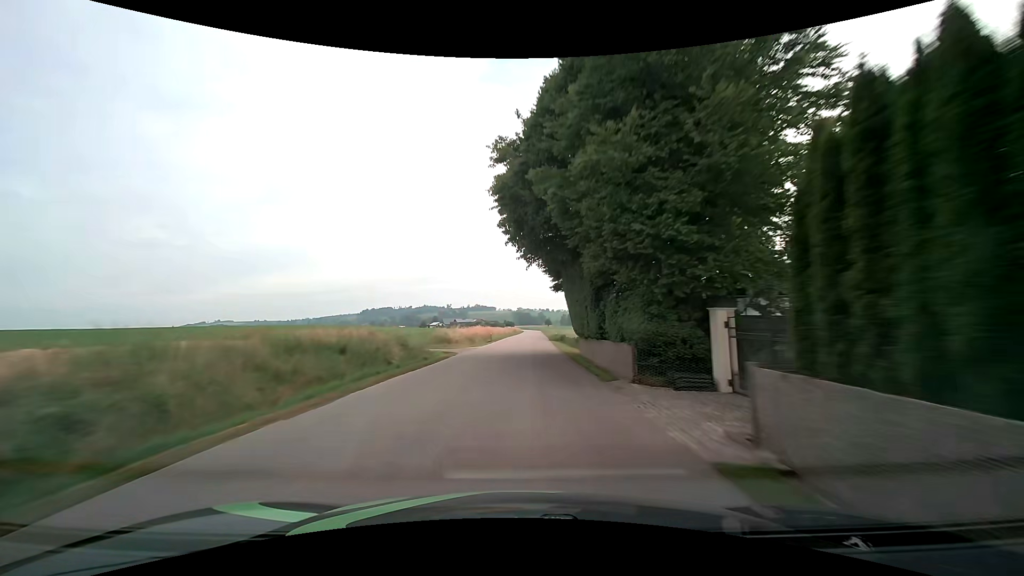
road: tertiary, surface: asphalt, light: Day
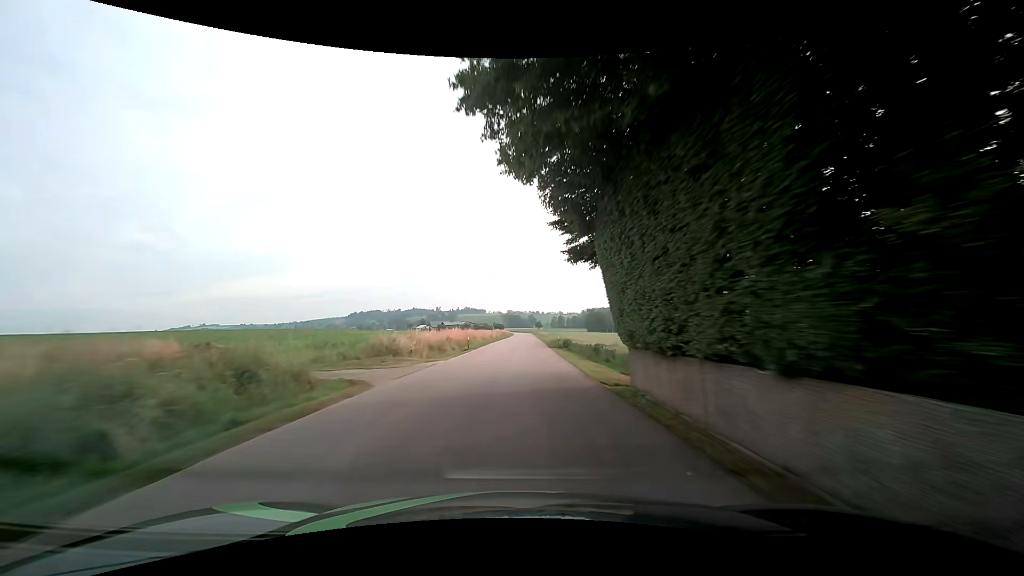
(+0.2, +14.0) m; +1°
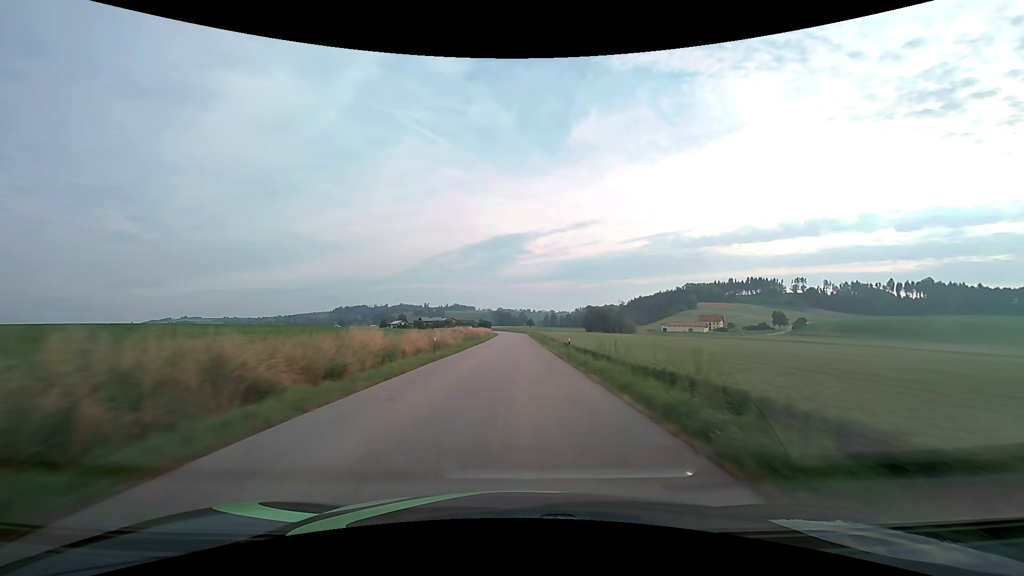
(+0.9, +55.2) m; +1°
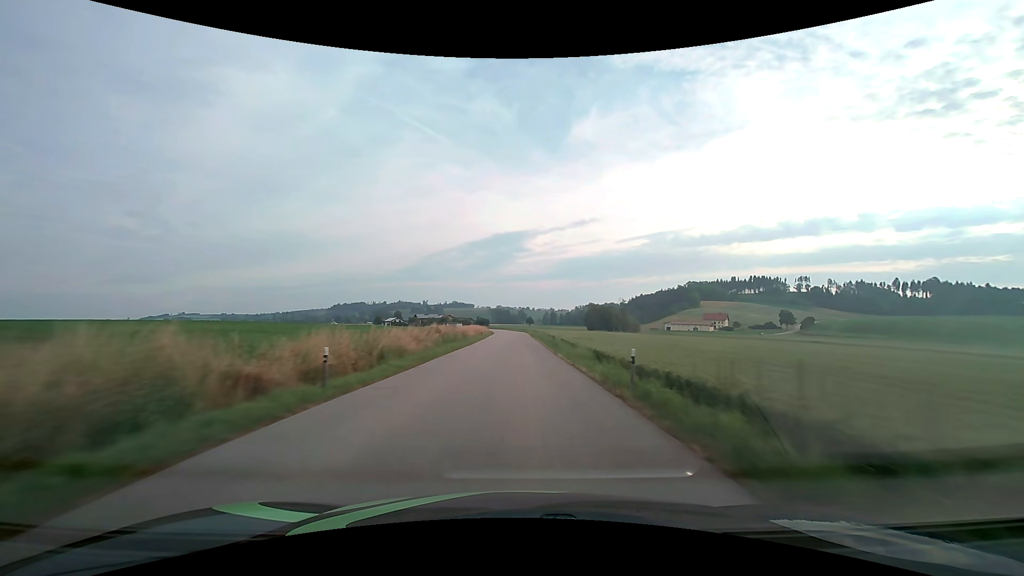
(0.0, +13.4) m; 0°
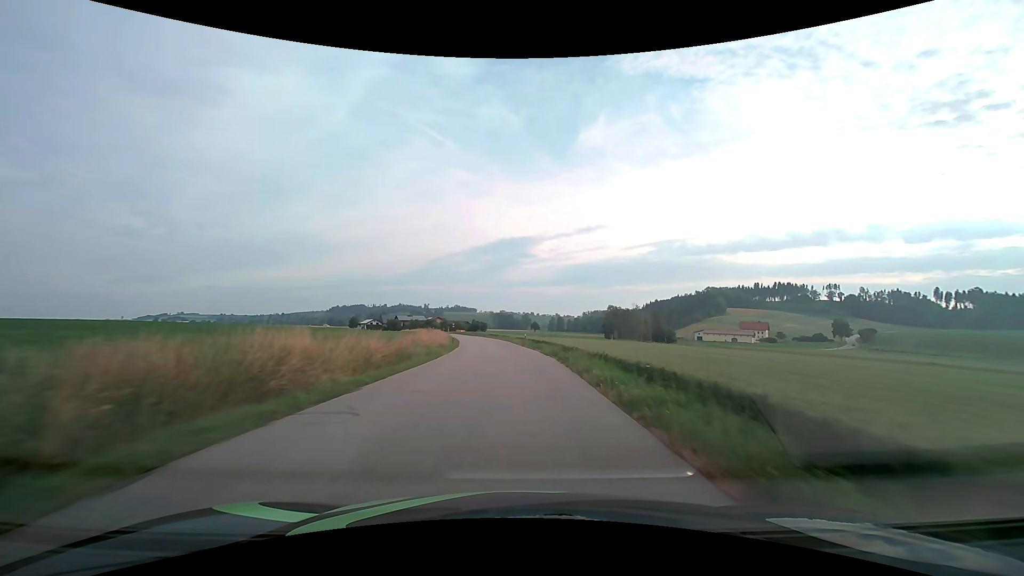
(-0.1, +63.9) m; -1°
(0, +10) (0, +20) (-1, +30) (-1, +40) (-2, +50) (-3, +60) (-5, +70) (-7, +80) (-8, +89) (-10, +99) m
